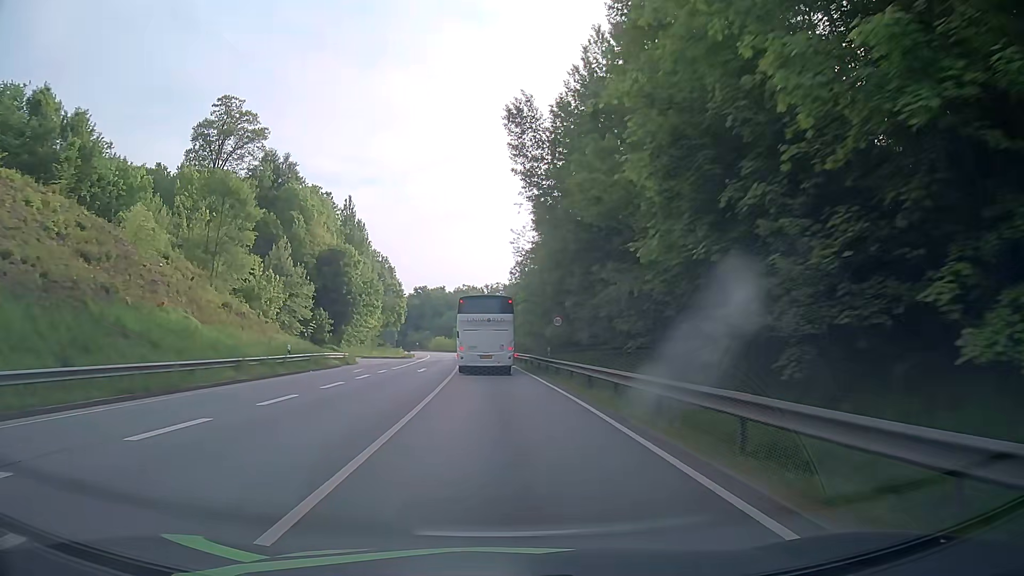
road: primary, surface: asphalt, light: Day
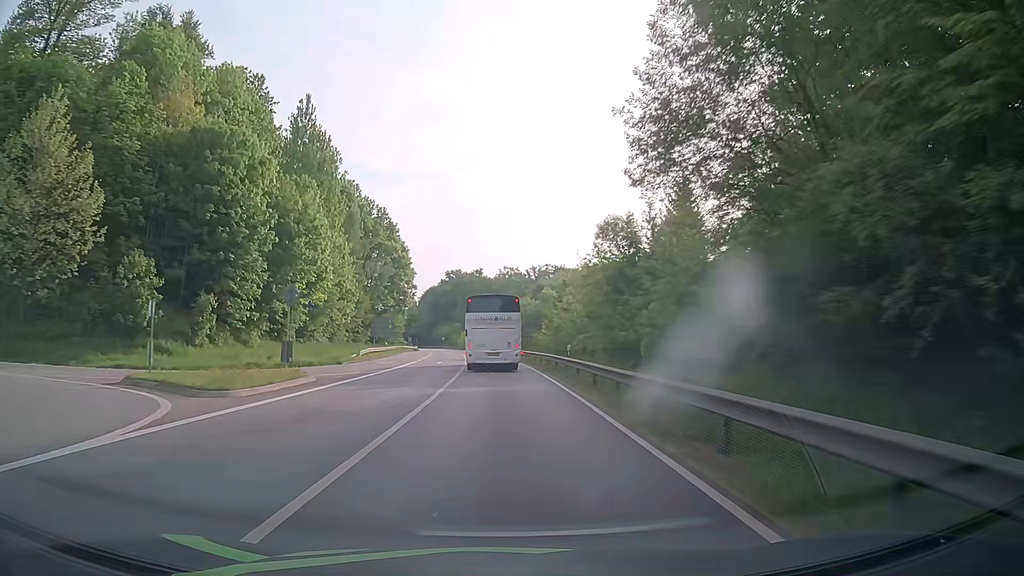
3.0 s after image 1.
(-1.7, +56.2) m; -4°
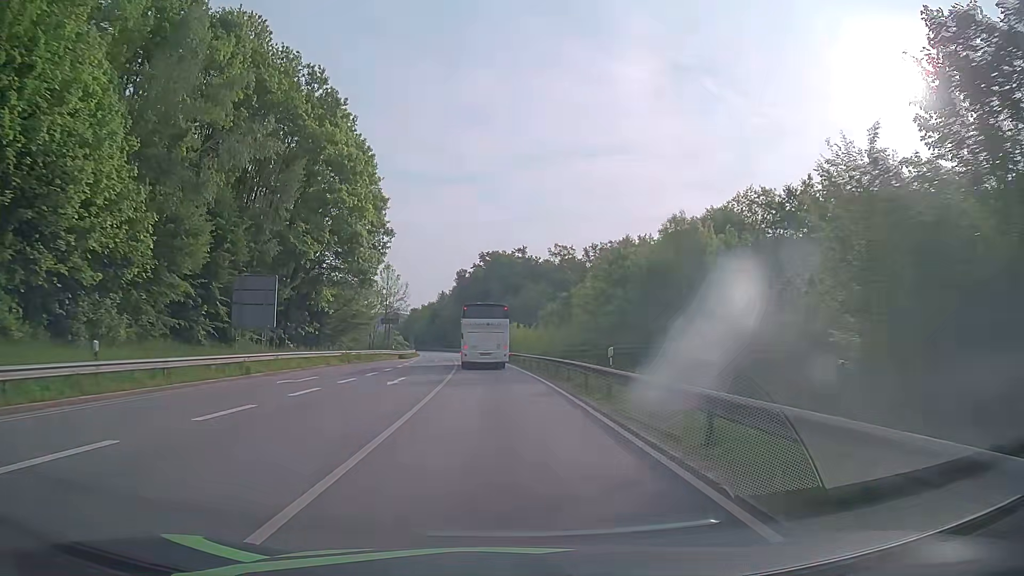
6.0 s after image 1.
(-1.6, +59.7) m; -4°
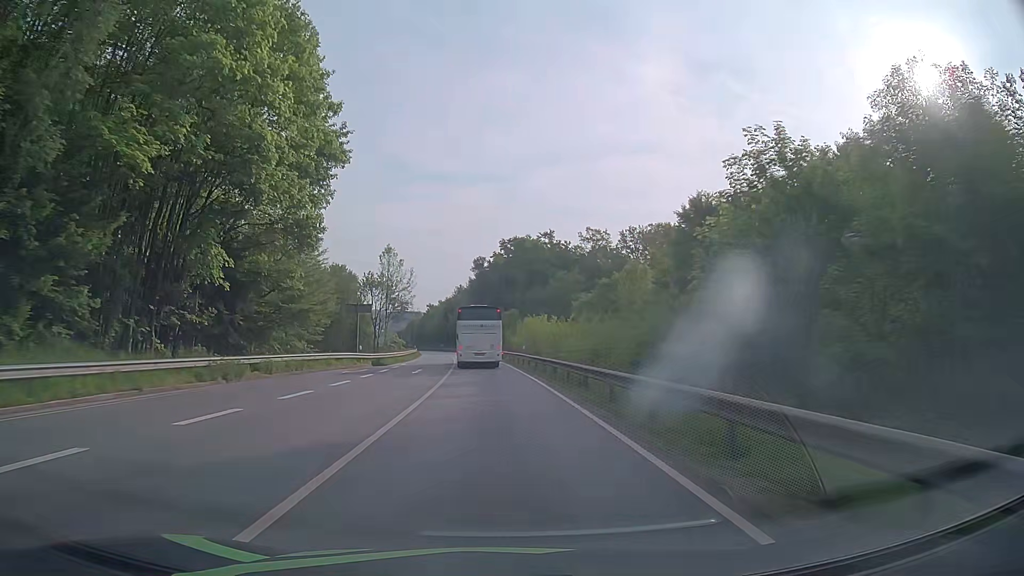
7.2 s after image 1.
(-0.4, +25.0) m; -2°
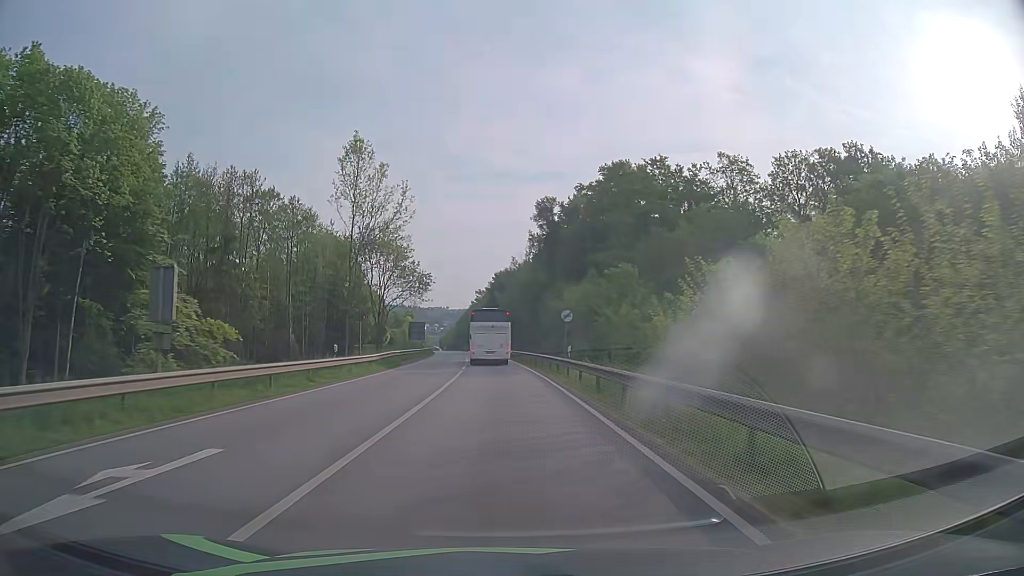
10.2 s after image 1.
(-3.0, +64.8) m; -5°
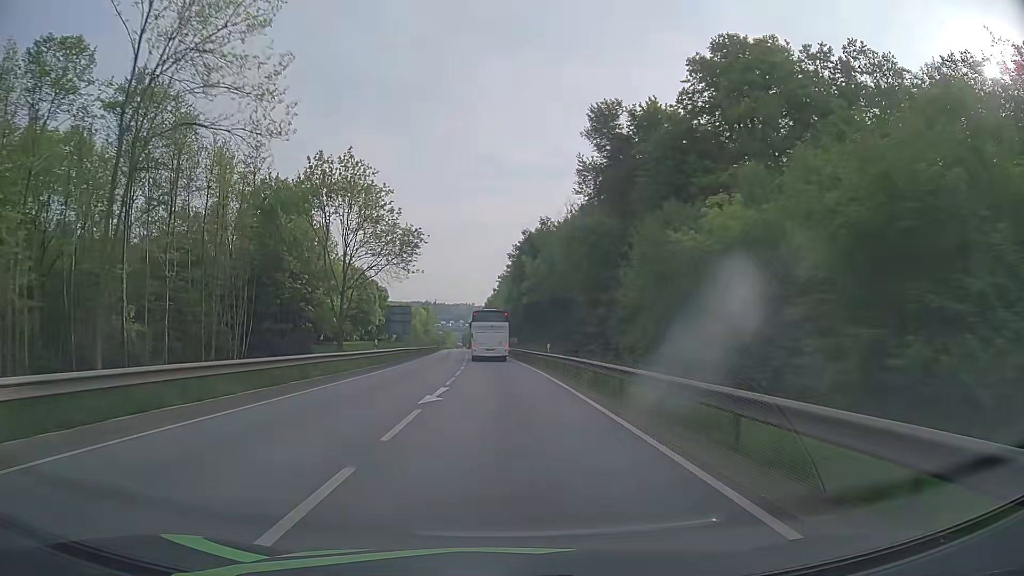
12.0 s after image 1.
(-0.9, +38.9) m; -2°
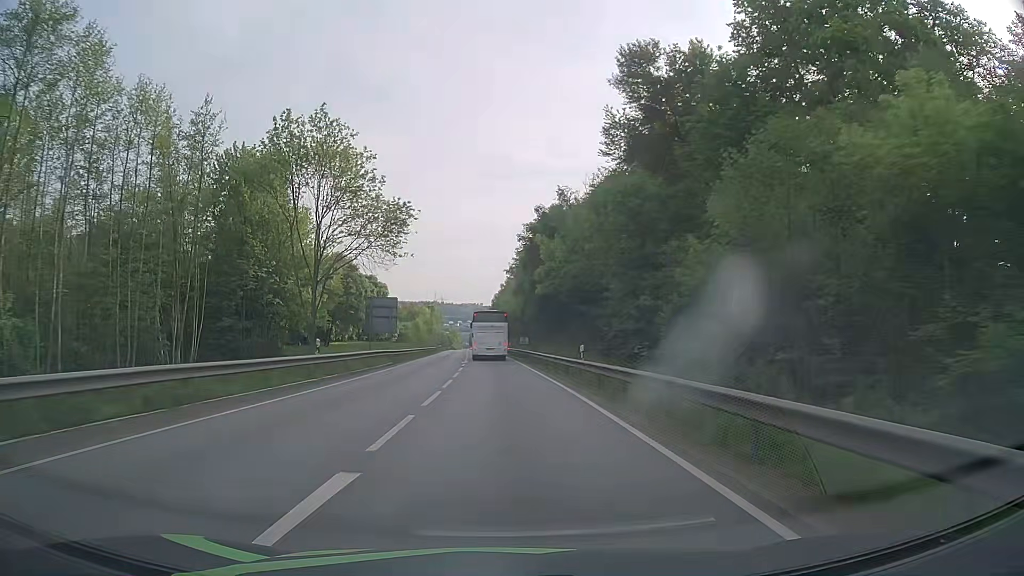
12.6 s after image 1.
(-0.1, +12.7) m; -1°
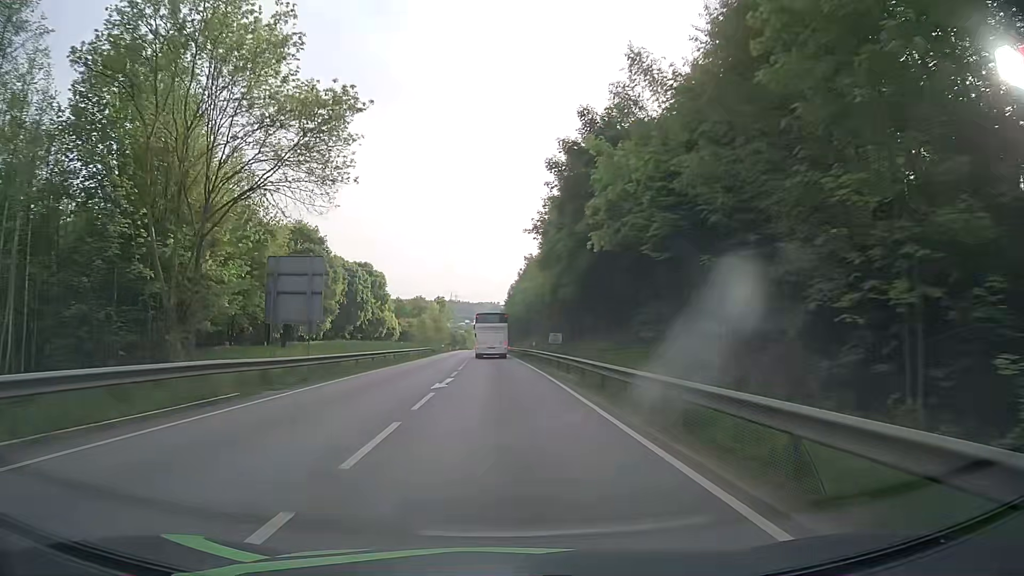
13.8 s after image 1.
(-0.4, +25.2) m; -1°
(0, +10) (0, +20) (0, +30) (-1, +40) (-1, +50) (-1, +60) (-2, +70) (-2, +80) (-3, +90) (-3, +100) m
